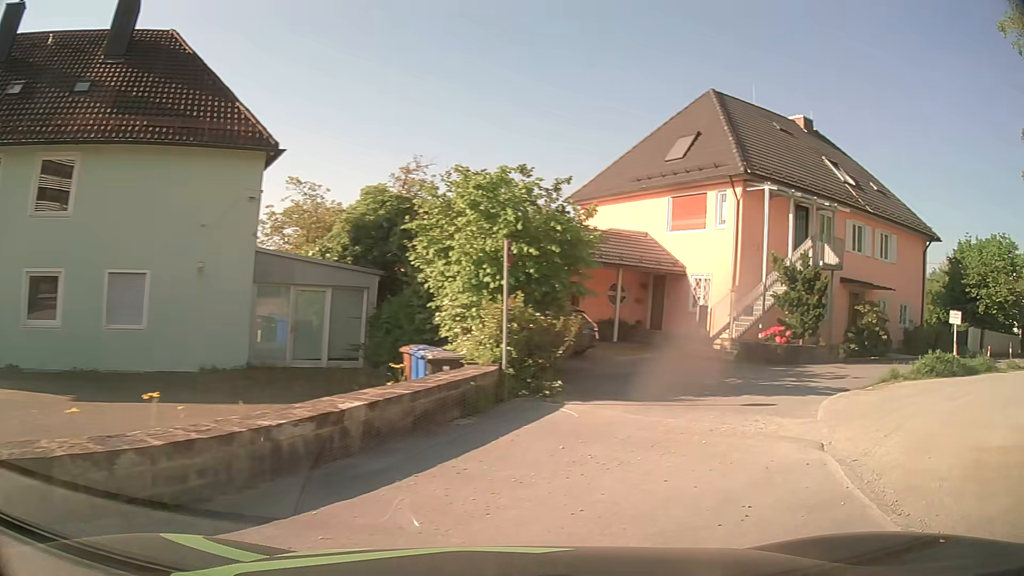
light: Day
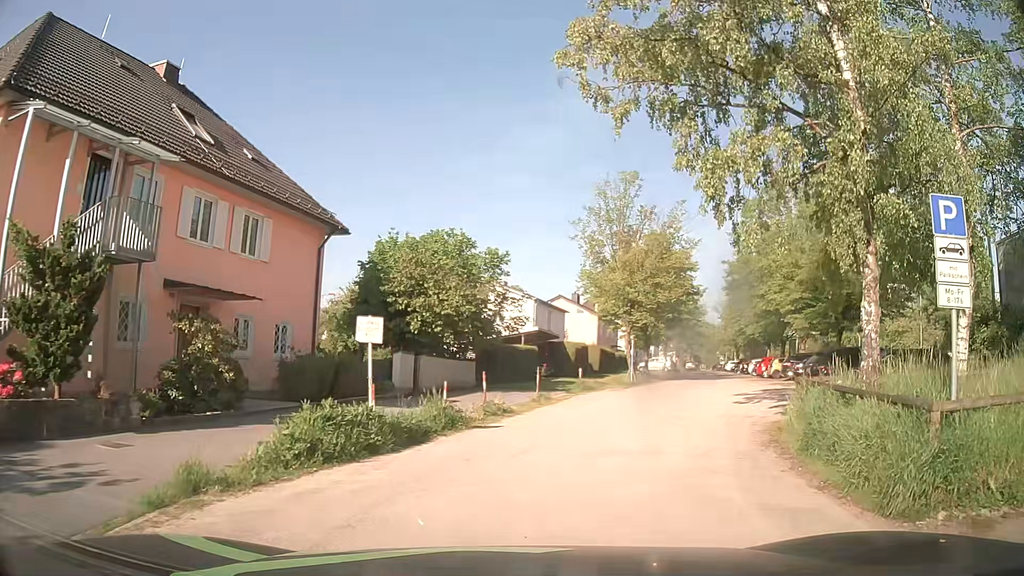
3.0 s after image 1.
(+6.2, +10.0) m; +52°
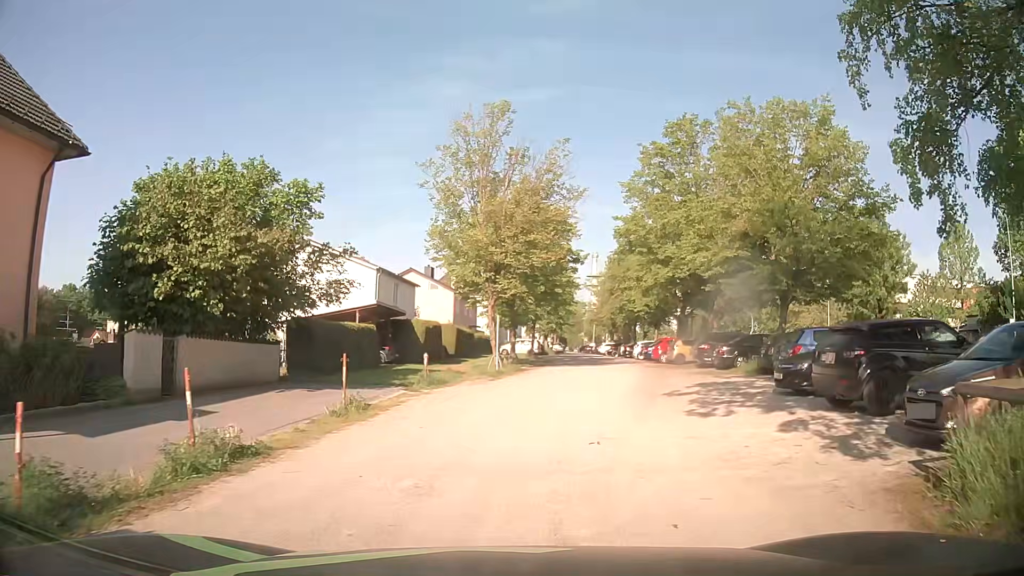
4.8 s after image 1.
(+1.1, +9.4) m; +10°
